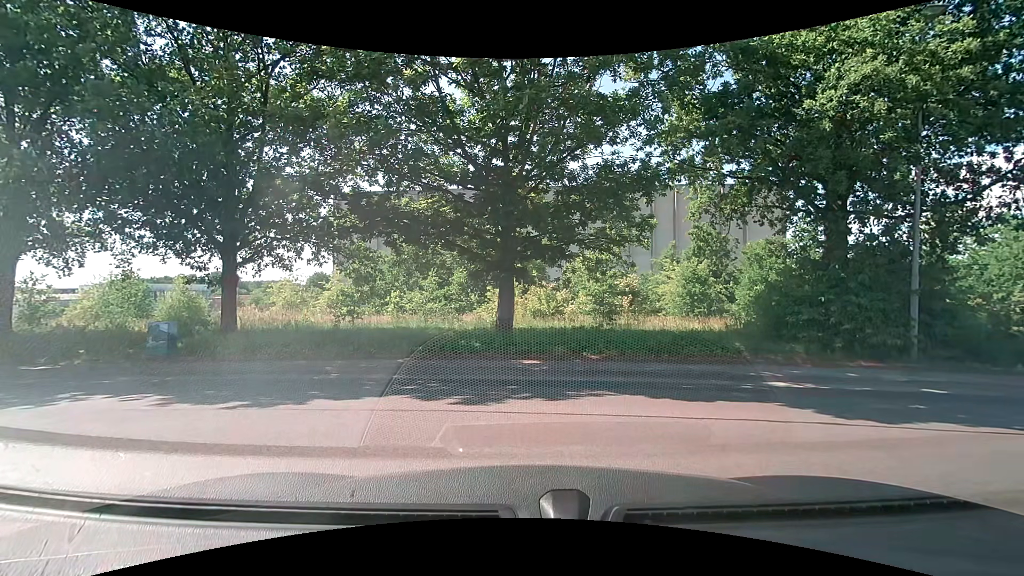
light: Day
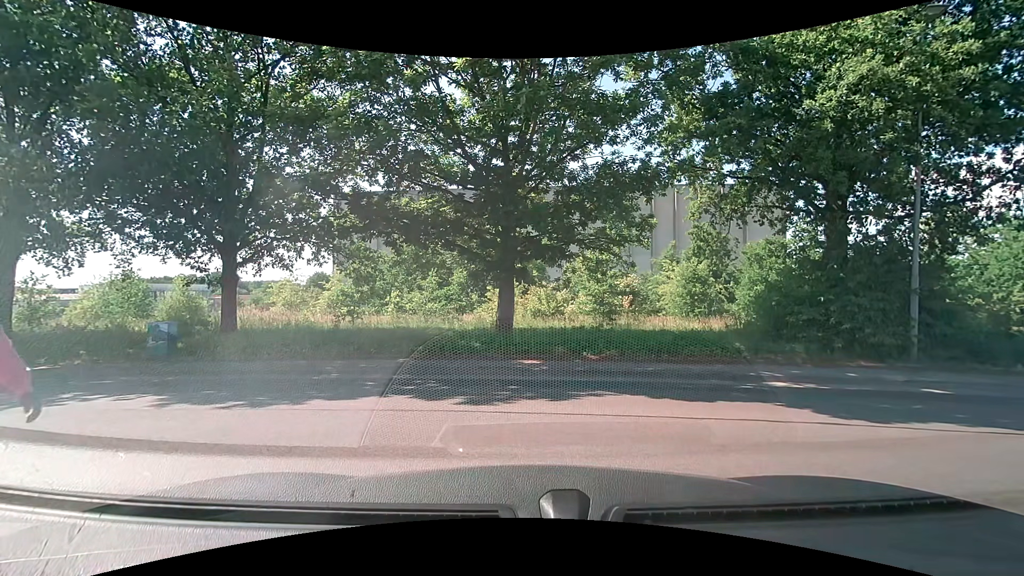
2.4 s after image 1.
(0.0, 0.0) m; 0°
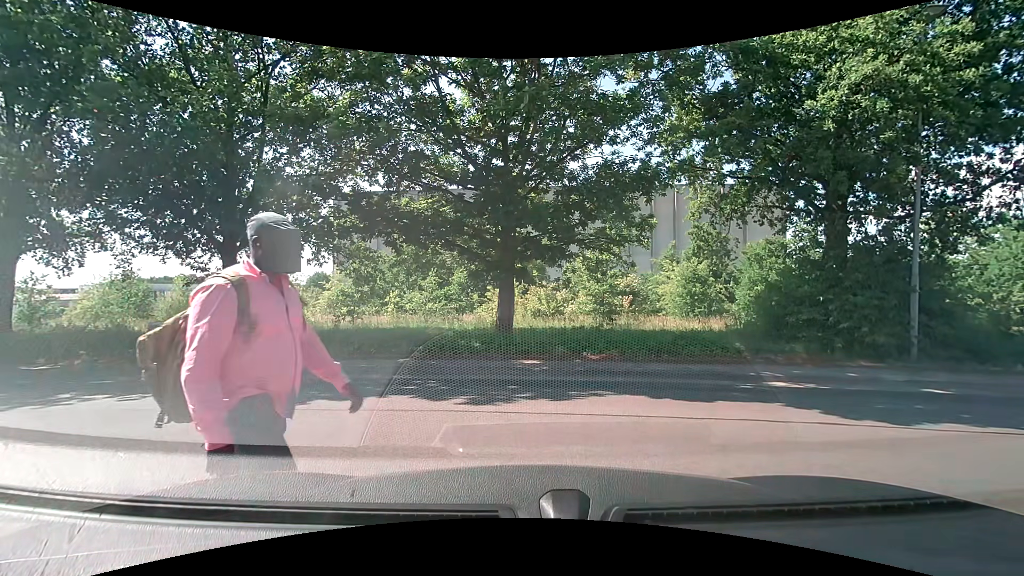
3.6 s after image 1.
(0.0, 0.0) m; 0°
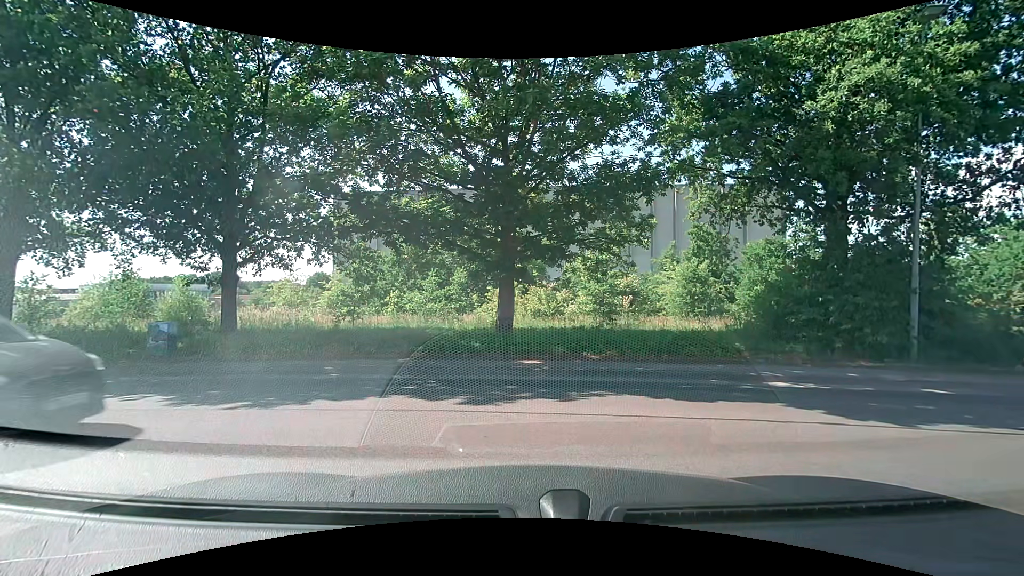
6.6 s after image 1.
(0.0, 0.0) m; 0°
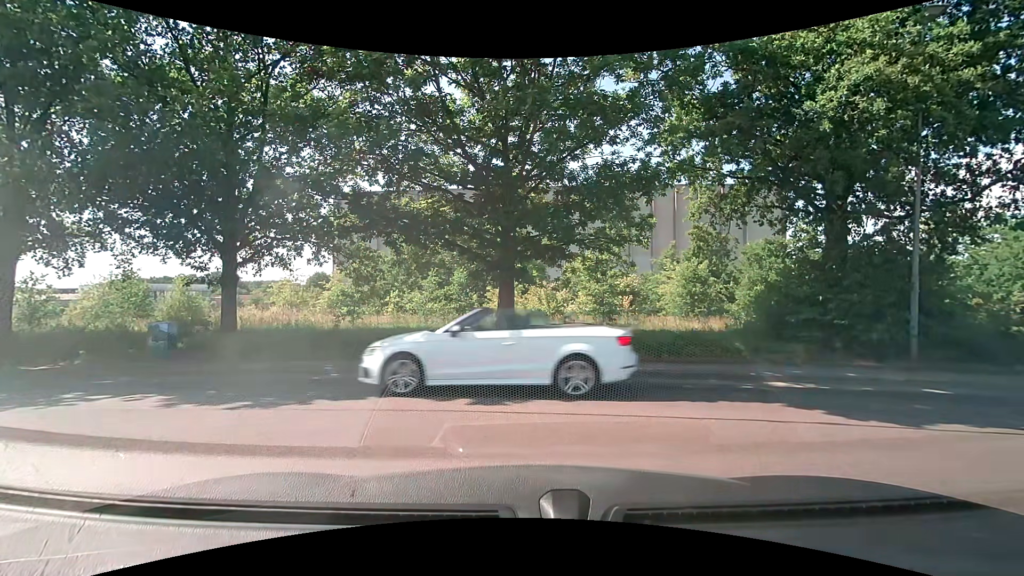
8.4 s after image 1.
(0.0, 0.0) m; 0°
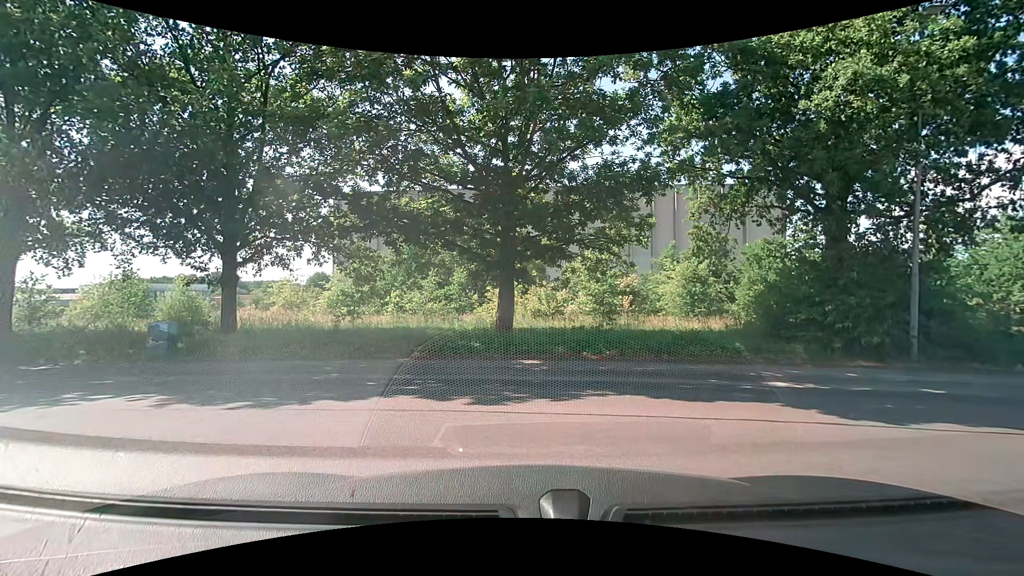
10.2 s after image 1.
(0.0, 0.0) m; 0°
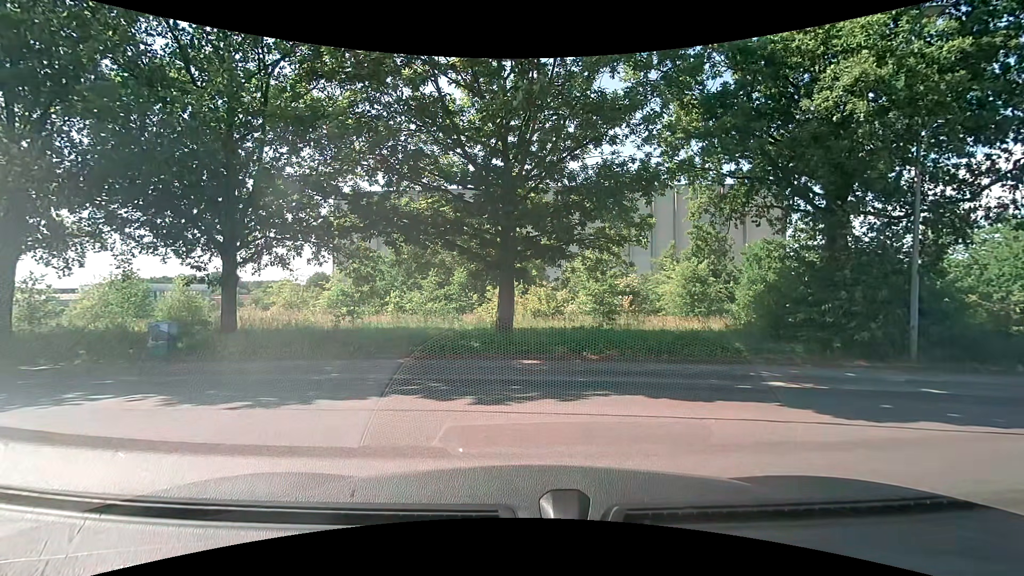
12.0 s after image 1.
(0.0, 0.0) m; 0°
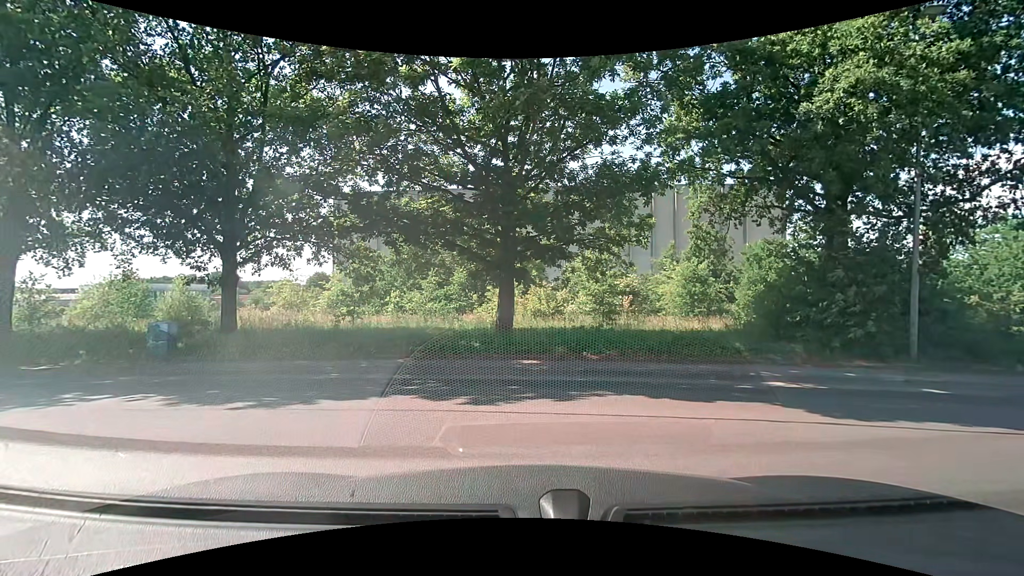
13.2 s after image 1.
(0.0, 0.0) m; 0°
